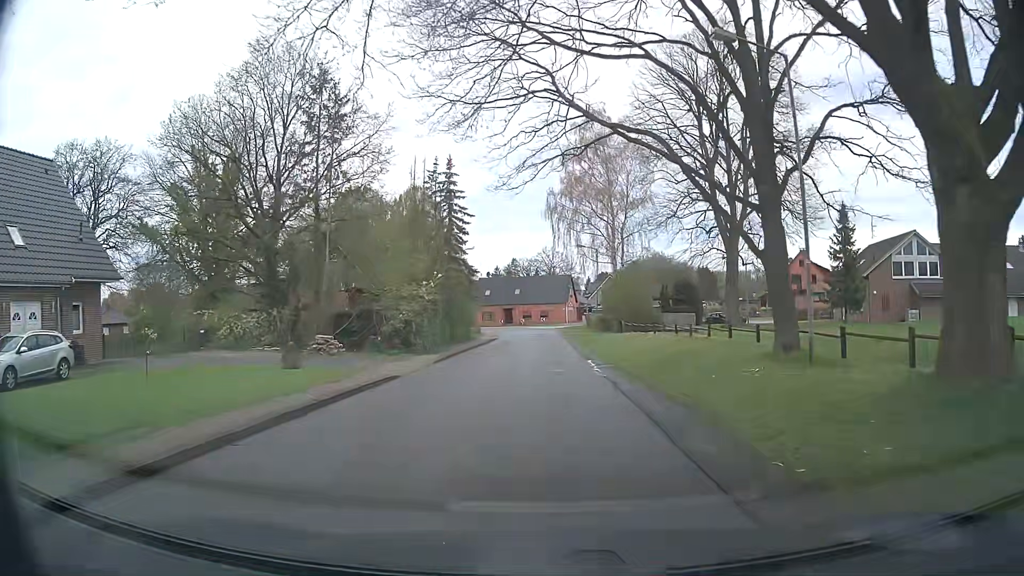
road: unclassified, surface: asphalt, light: Day
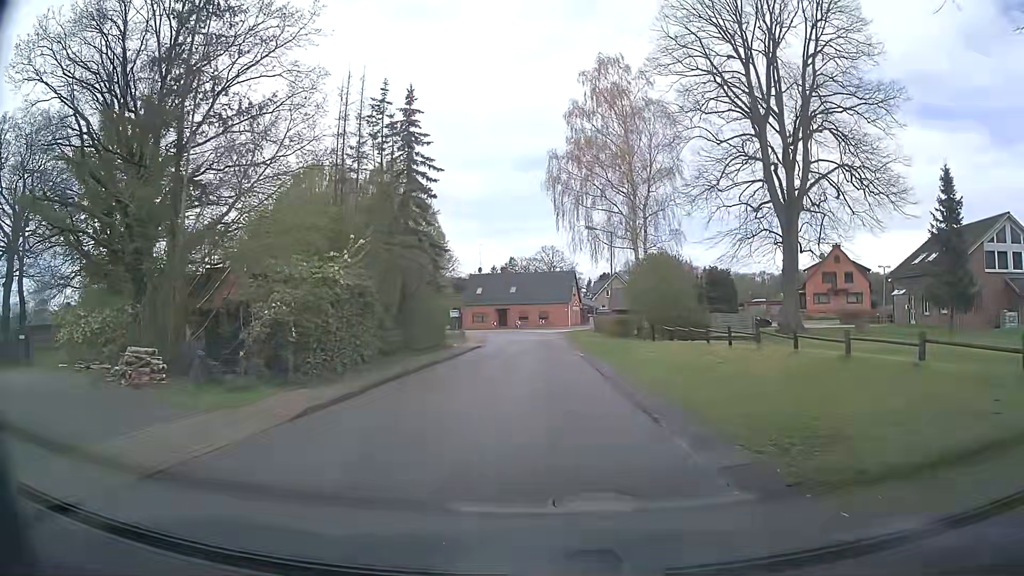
(+0.1, +13.6) m; 0°
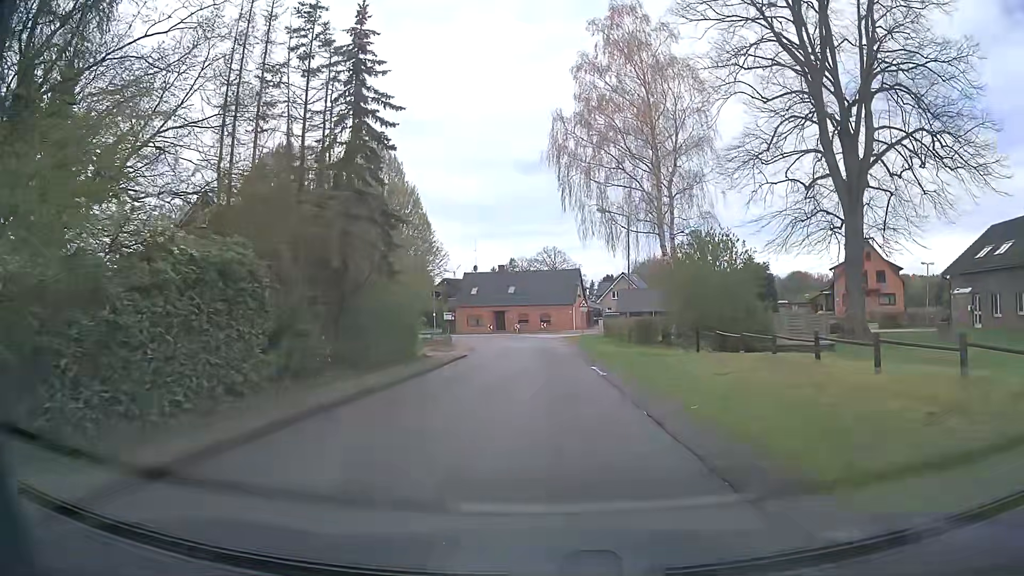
(0.0, +9.1) m; 0°
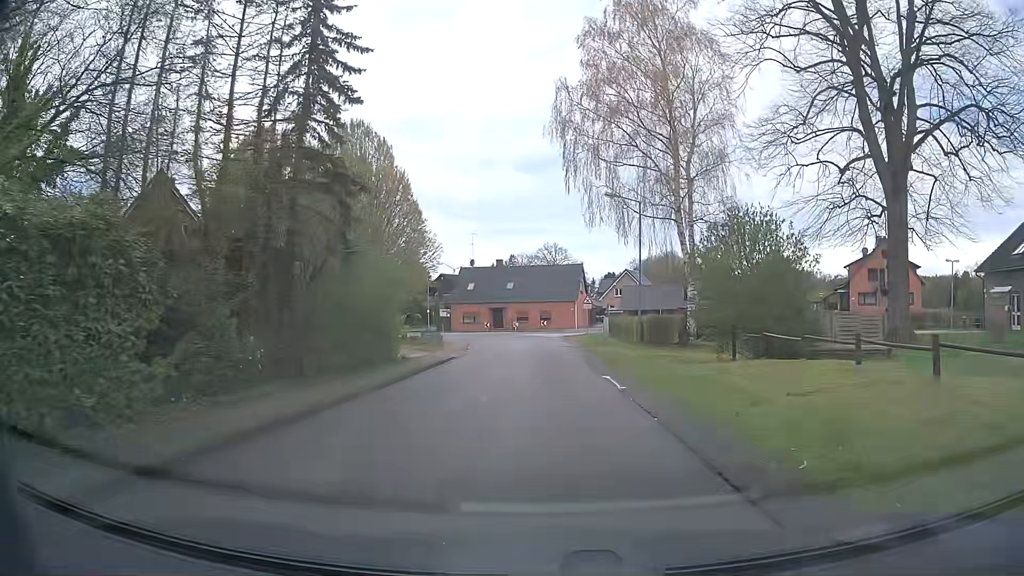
(0.0, +4.5) m; 0°
